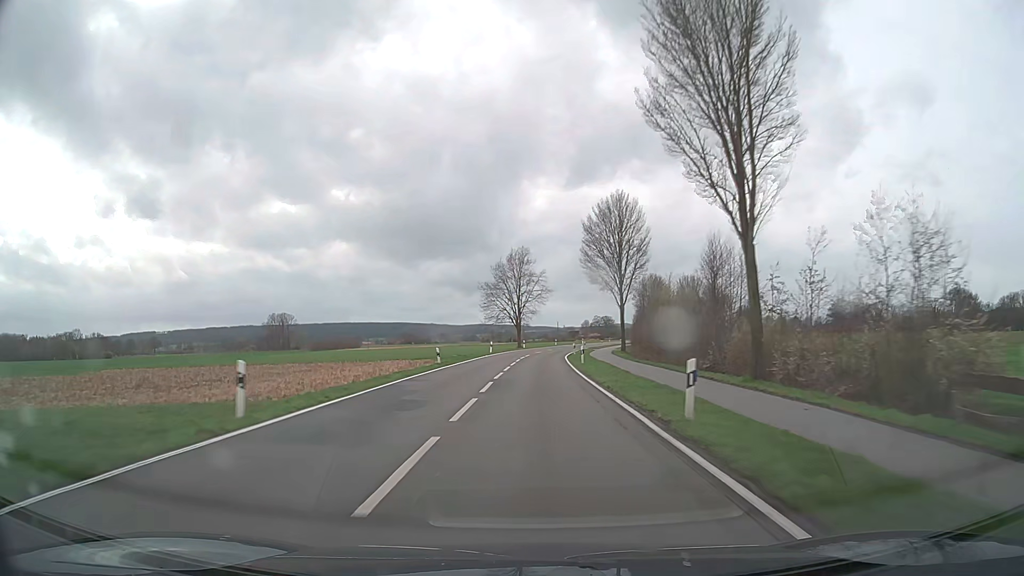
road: secondary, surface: asphalt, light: Day
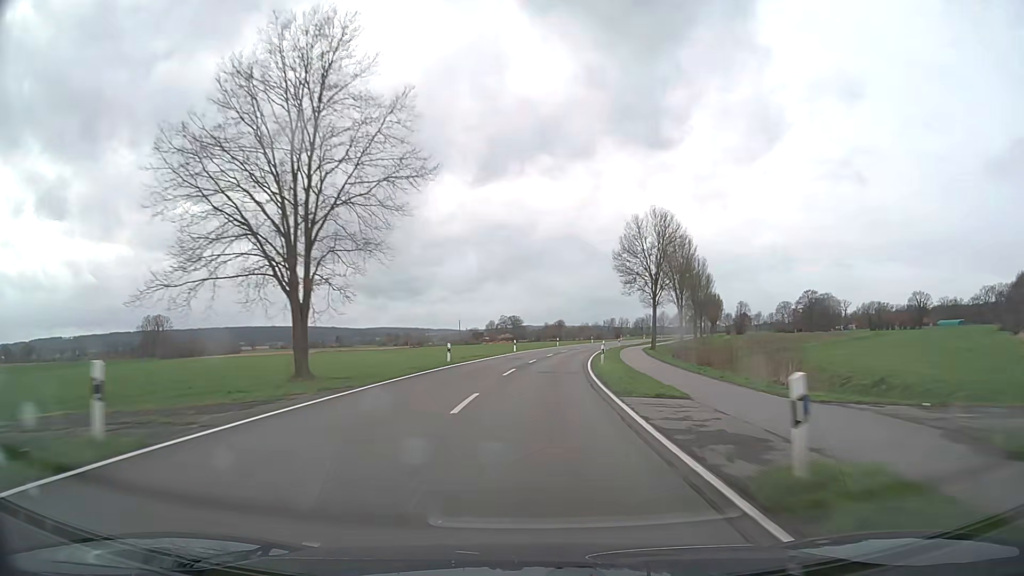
(+3.1, +76.9) m; +8°
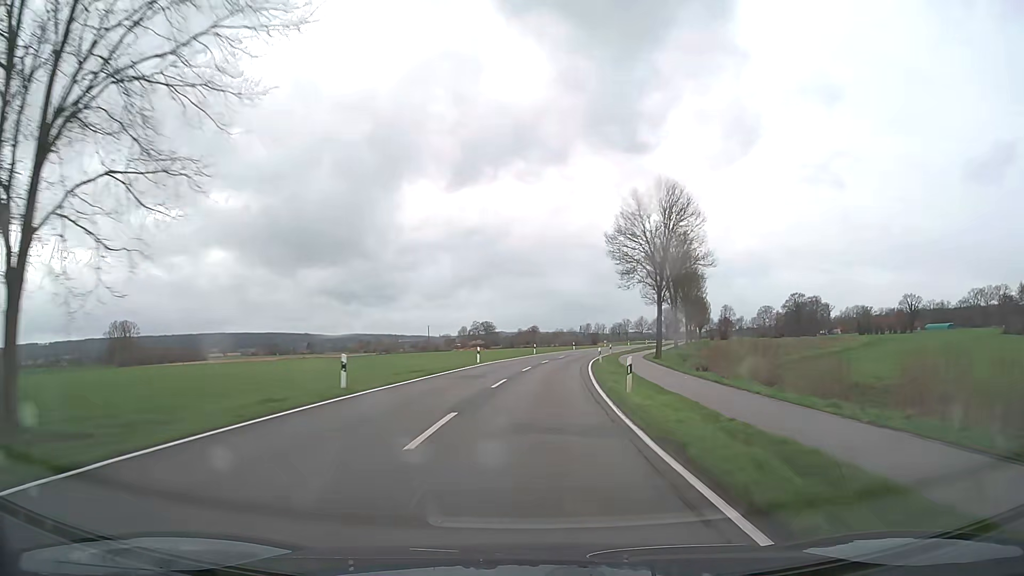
(+0.3, +15.5) m; +2°
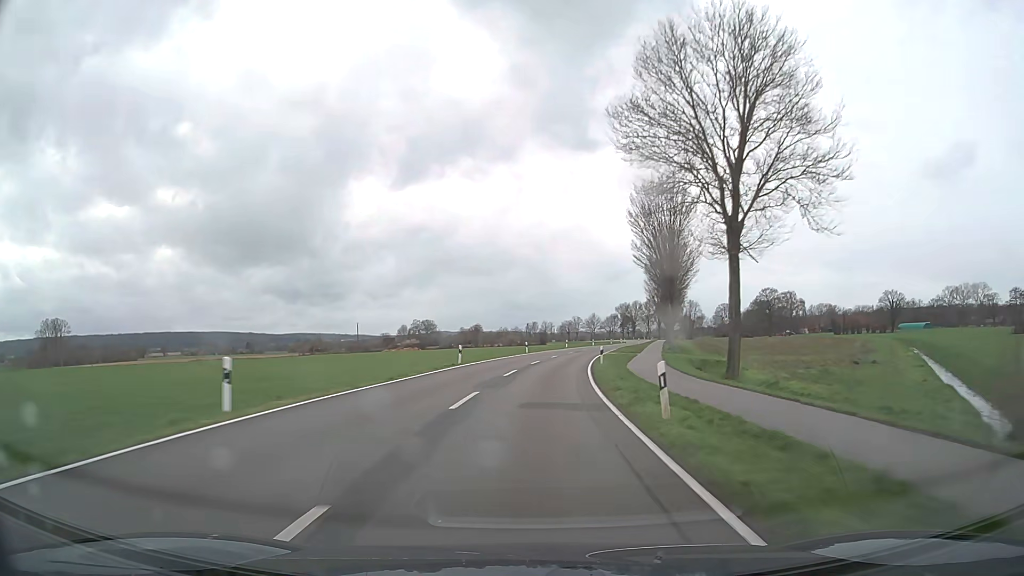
(+1.3, +31.1) m; +5°
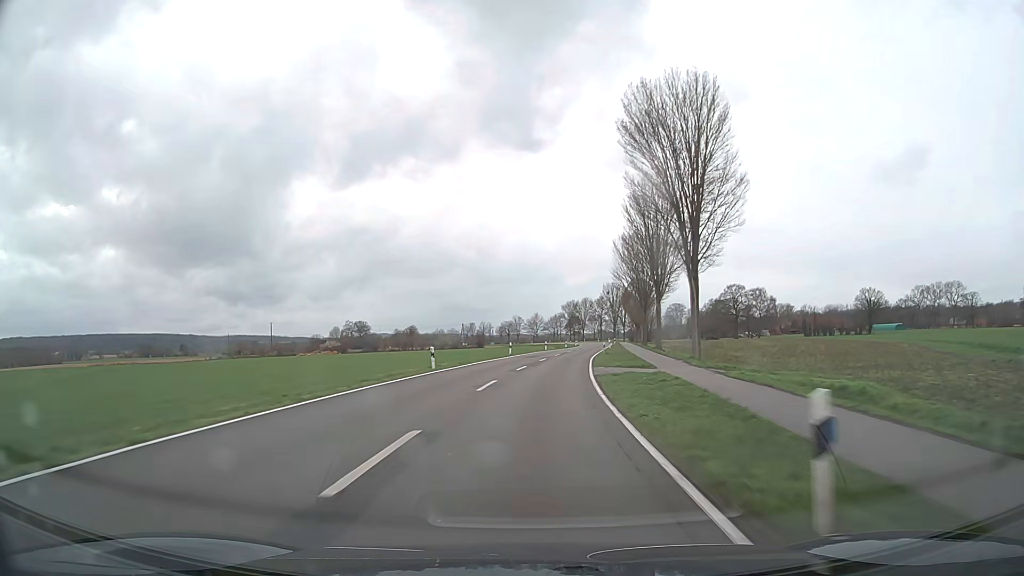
(+1.3, +31.2) m; +5°
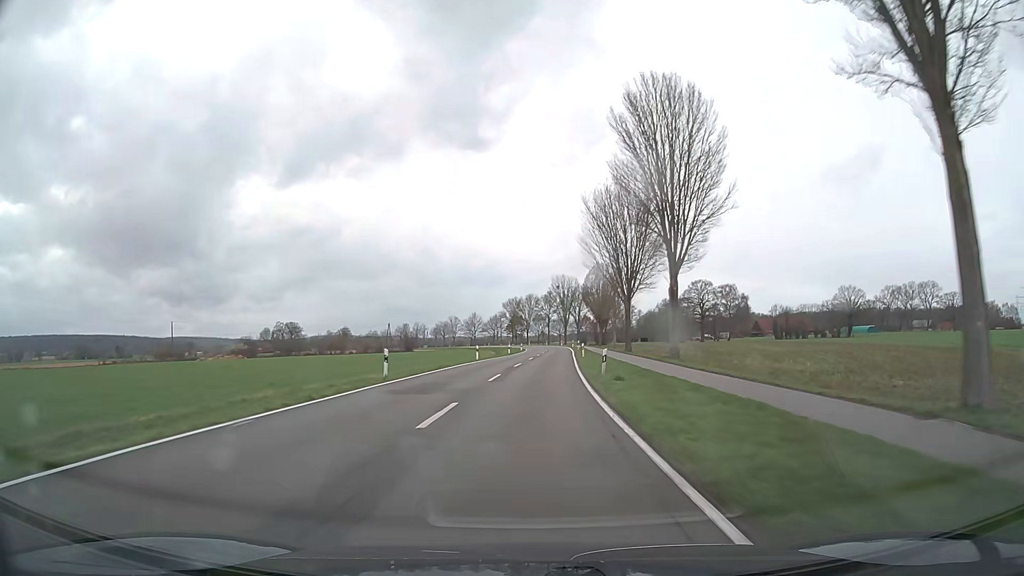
(+1.4, +31.3) m; +5°
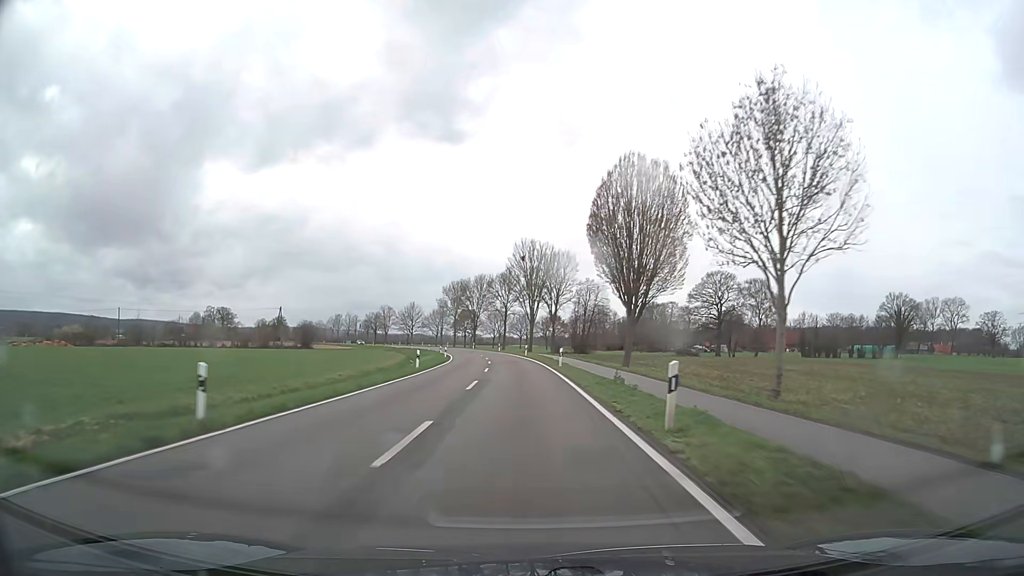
(+2.8, +62.8) m; +3°
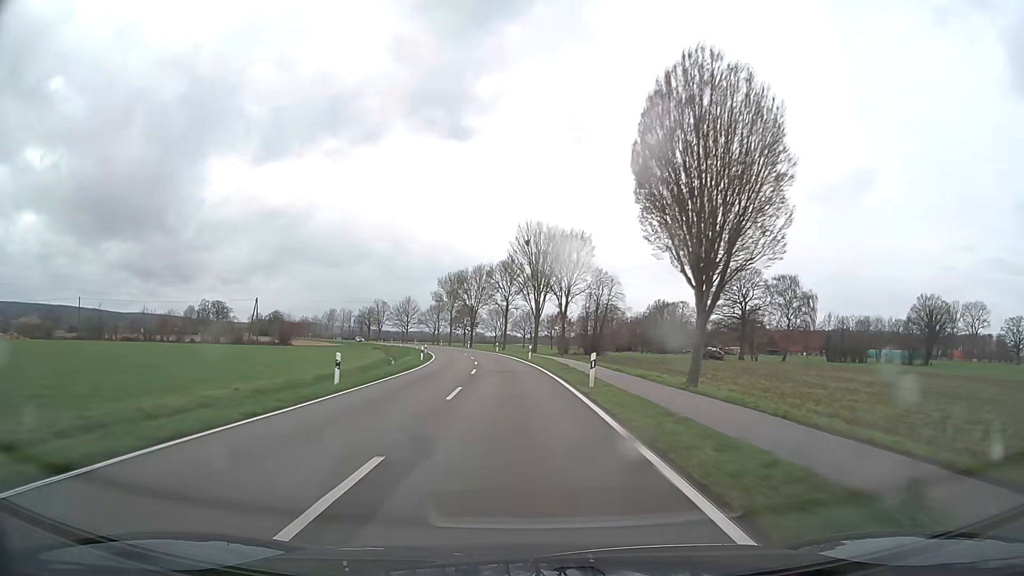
(0.0, +15.7) m; 0°
(0, +10) (0, +20) (-1, +30) (-1, +40) (-2, +50) (-3, +60) (-5, +70) (-7, +80) (-9, +89) (-11, +99) m
